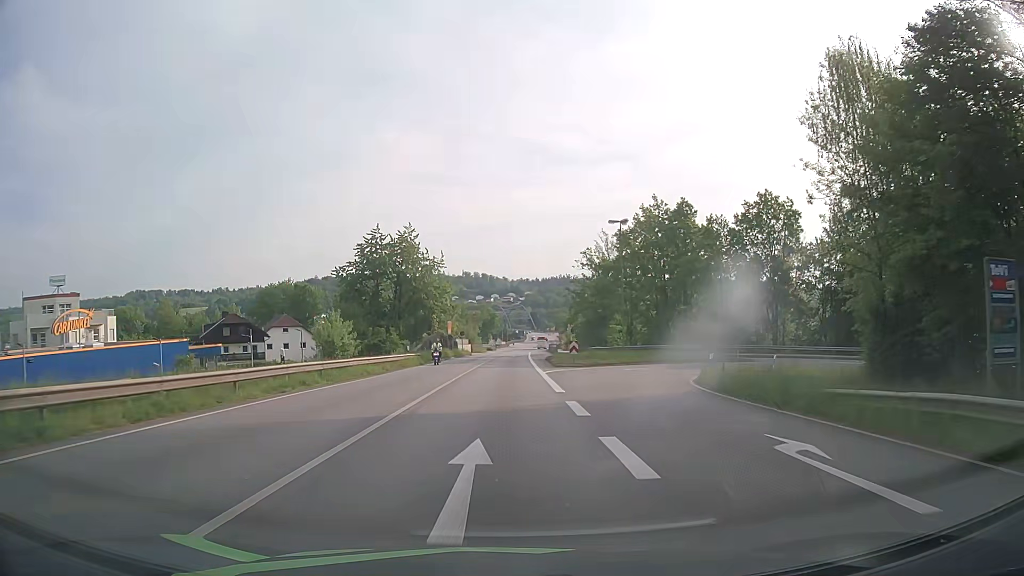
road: primary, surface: asphalt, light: Day
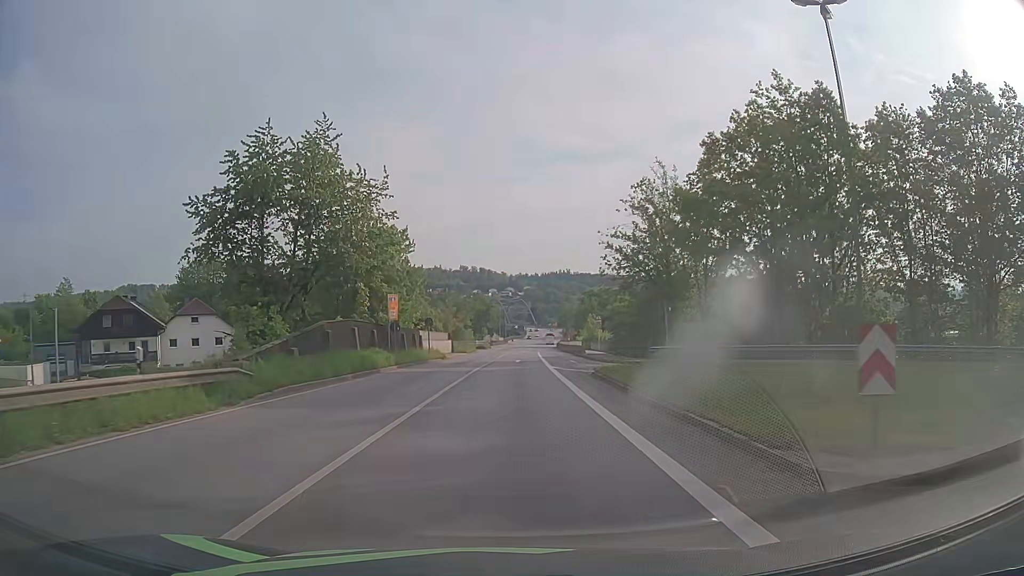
(0.0, +33.8) m; 0°
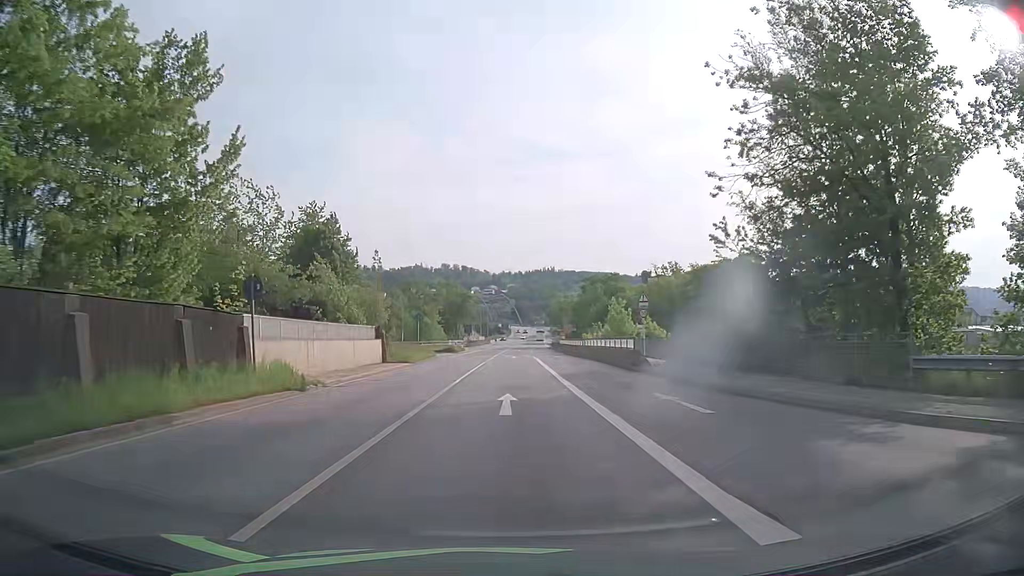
(+0.3, +31.1) m; +1°
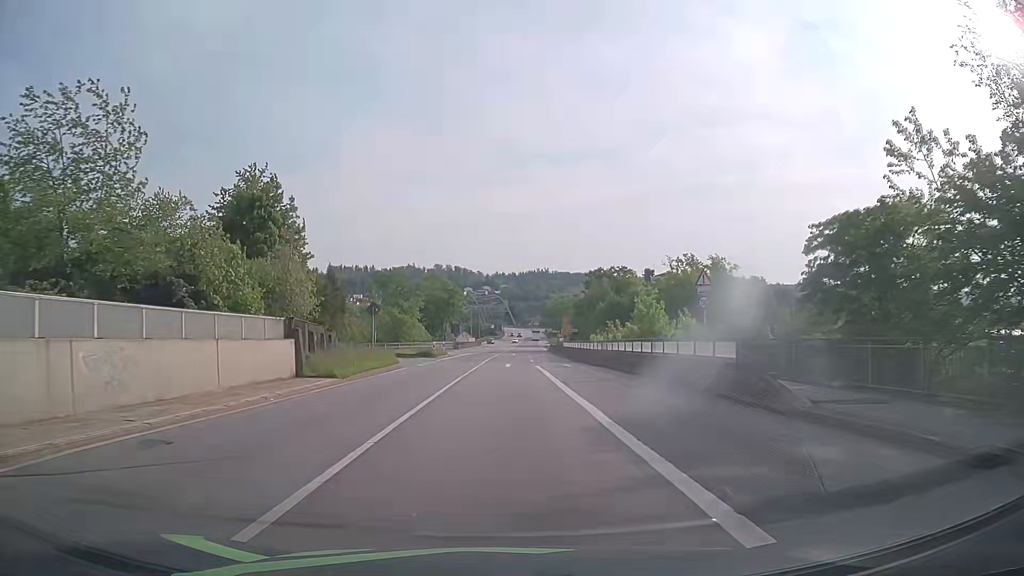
(+0.1, +14.6) m; +1°
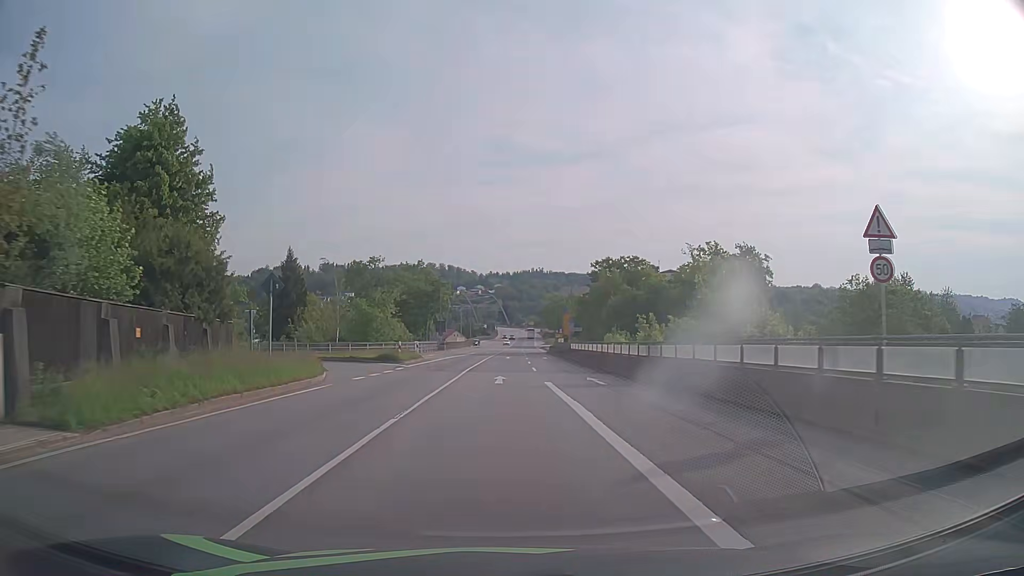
(0.0, +14.7) m; +1°
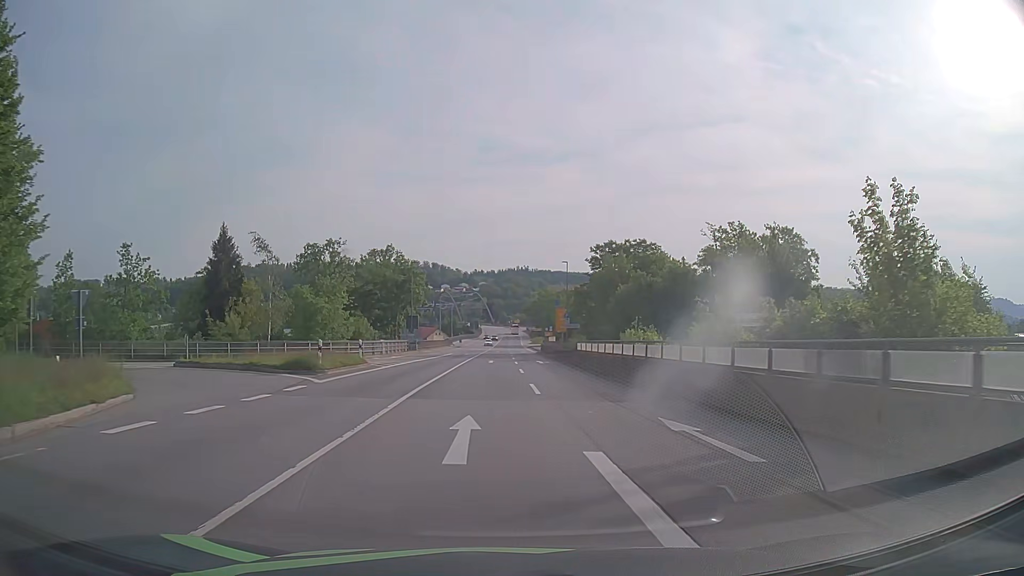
(0.0, +14.9) m; +1°
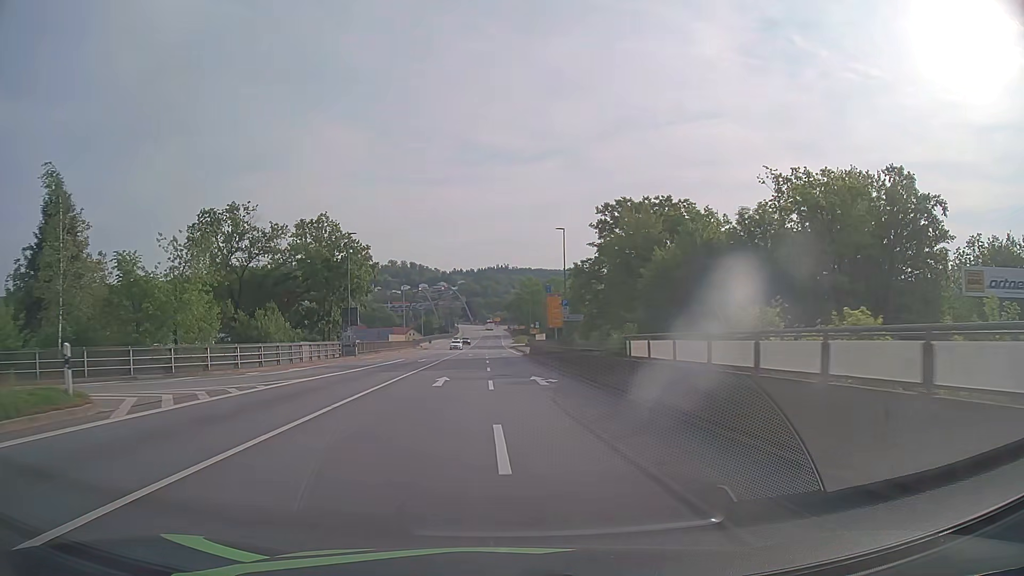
(+0.6, +22.9) m; +2°
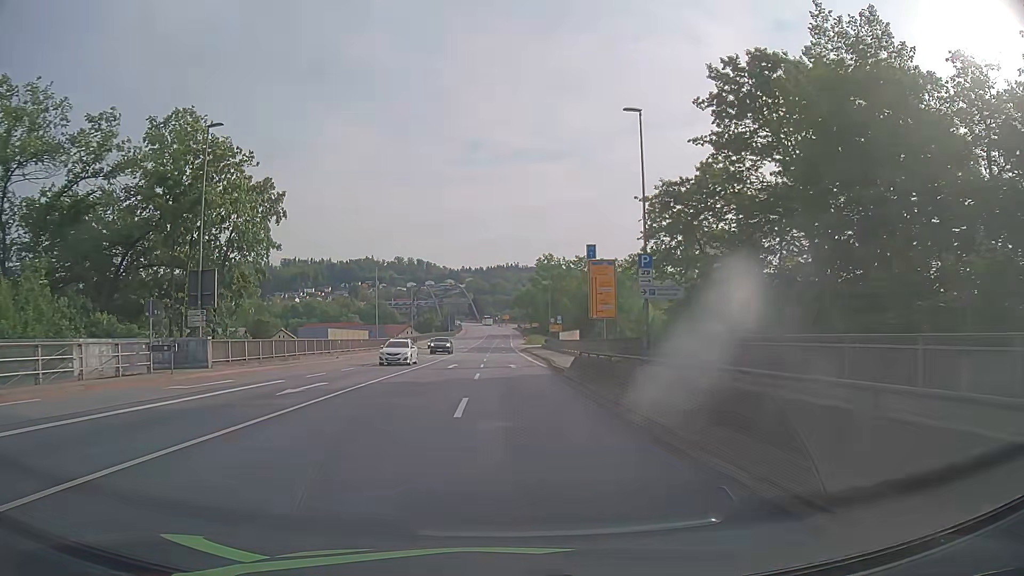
(-0.2, +30.7) m; -1°
(0, +10) (0, +20) (0, +30) (0, +40) (0, +50) (0, +60) (0, +70) (-1, +80) (-1, +90) (-1, +100) m
